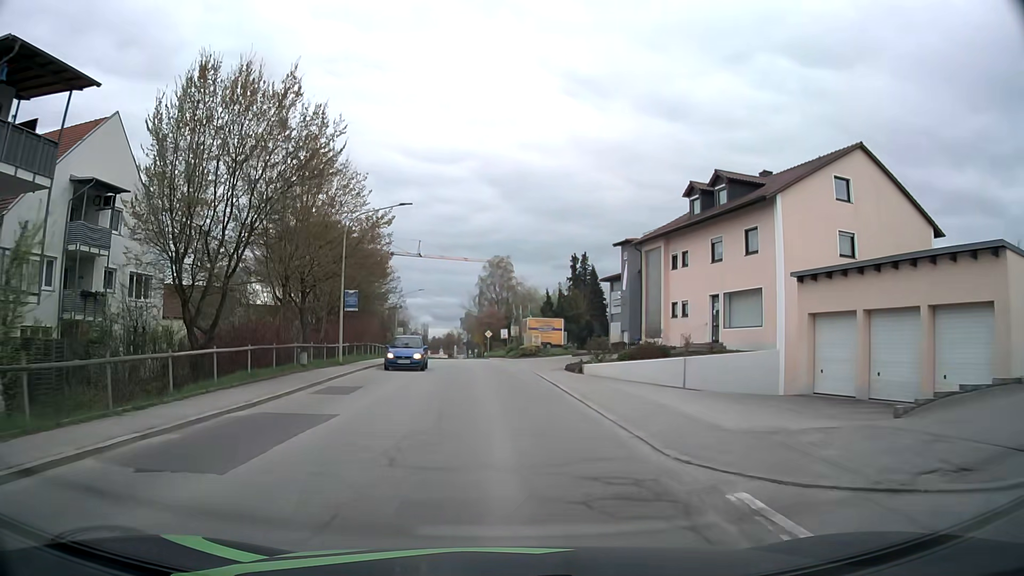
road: secondary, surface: asphalt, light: Day
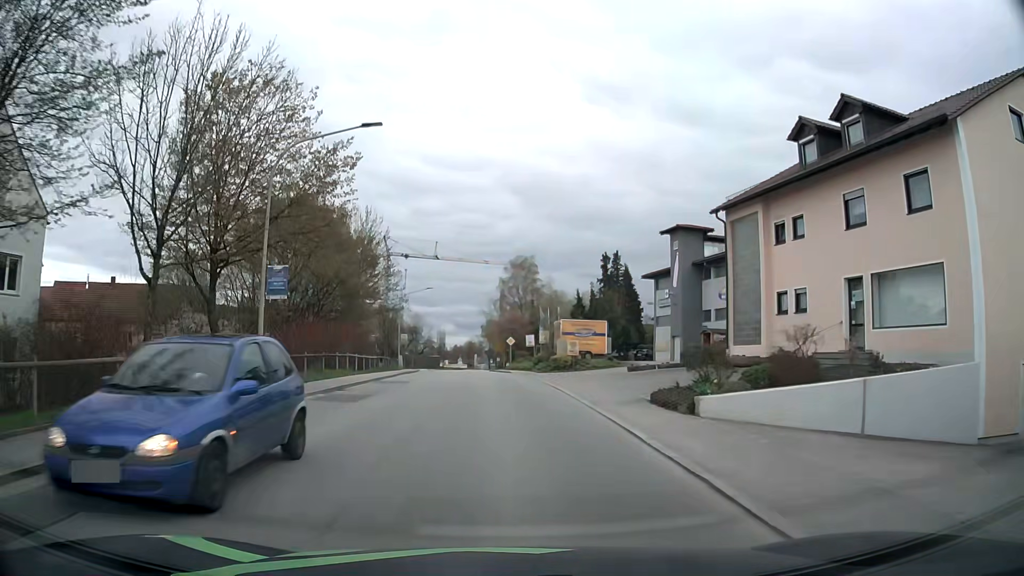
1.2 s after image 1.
(-0.2, +12.7) m; -2°
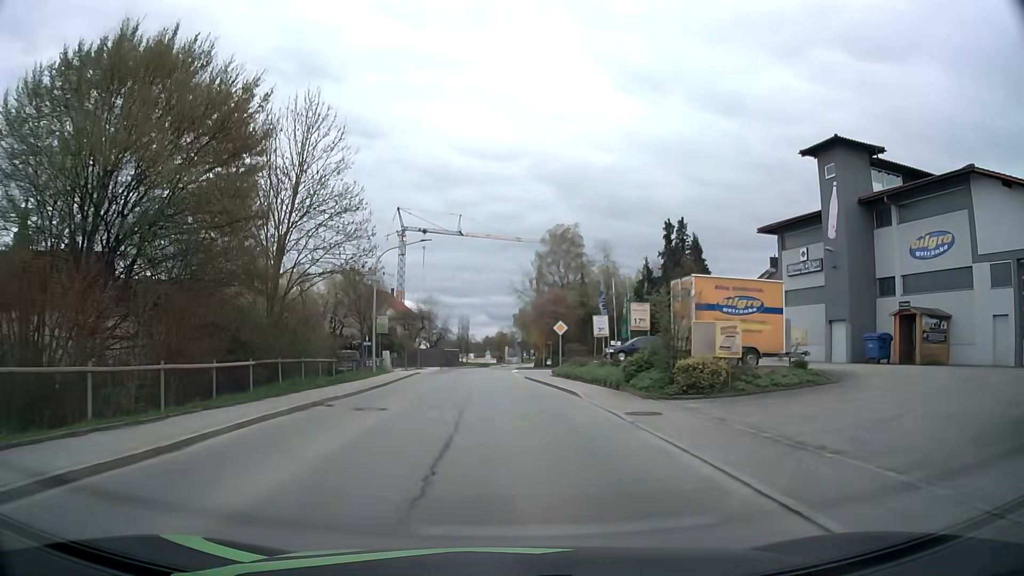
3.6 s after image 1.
(-0.7, +24.5) m; -2°
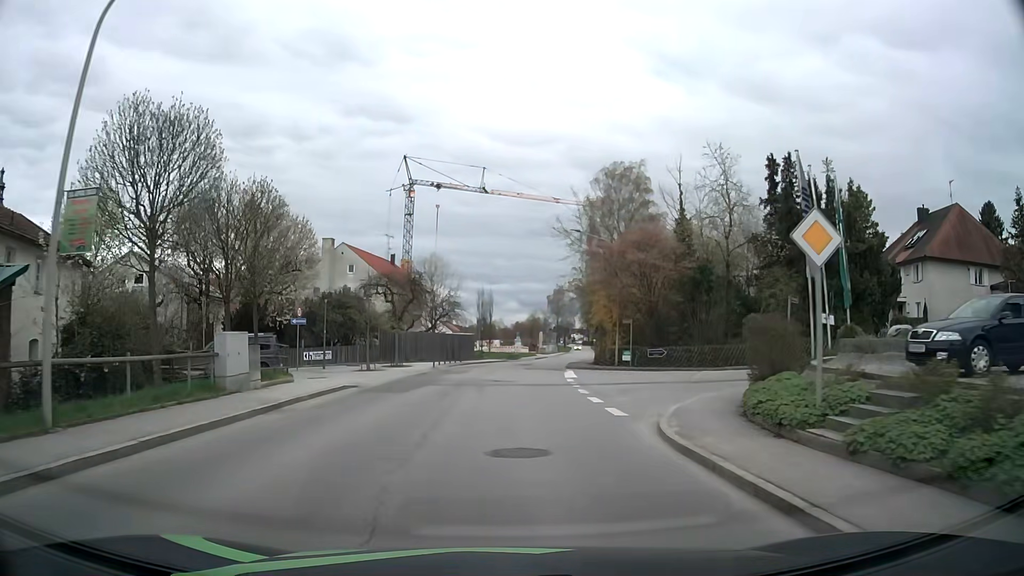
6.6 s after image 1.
(-0.9, +28.8) m; -3°
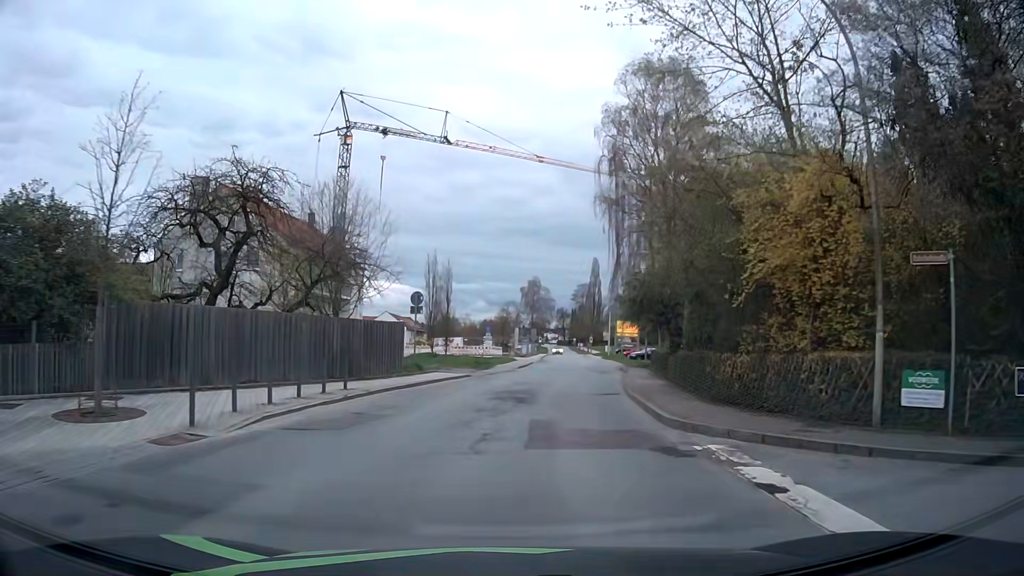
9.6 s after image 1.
(+0.2, +28.3) m; +3°
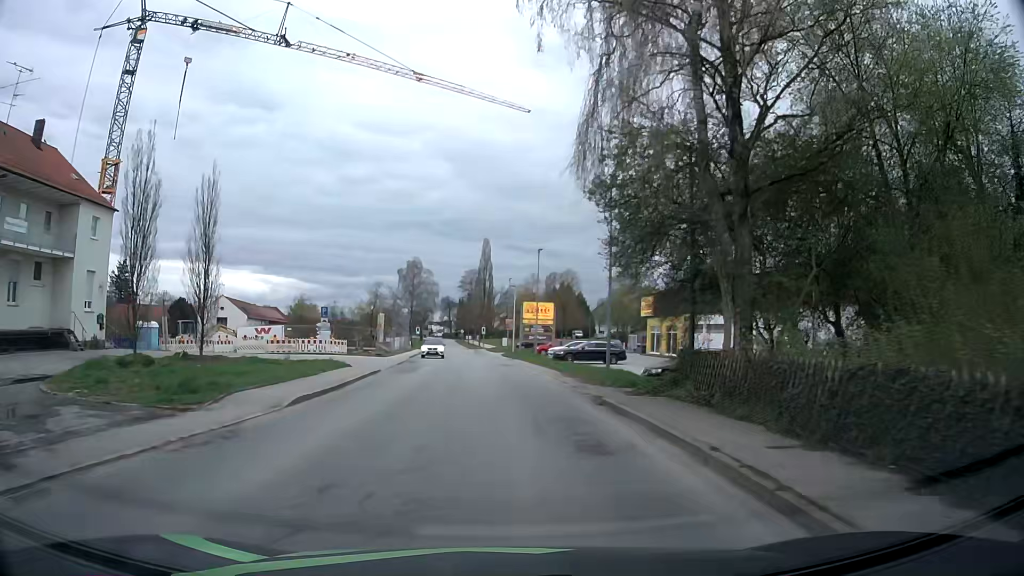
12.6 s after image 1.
(+2.5, +28.9) m; +10°
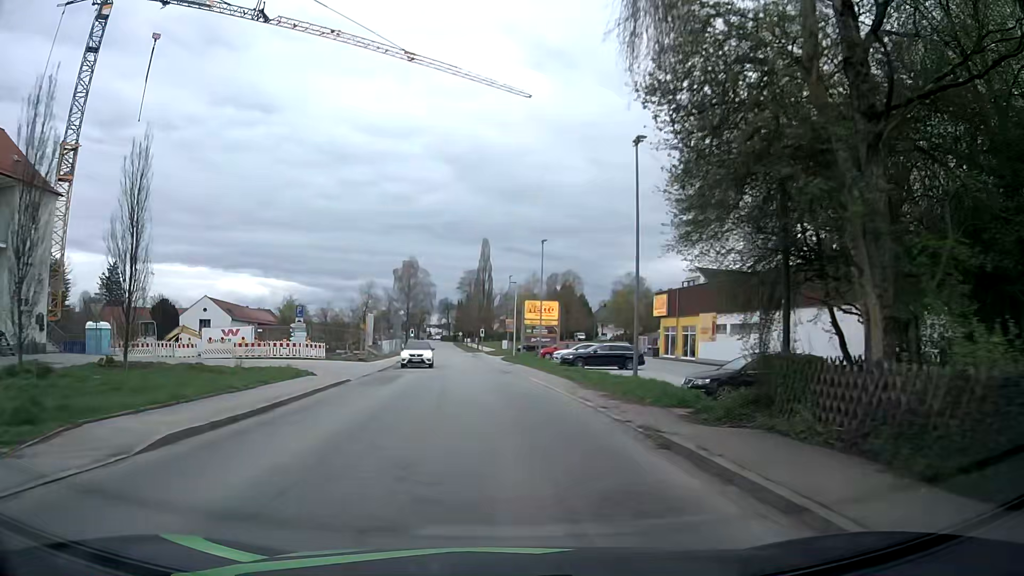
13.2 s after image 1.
(0.0, +5.9) m; 0°
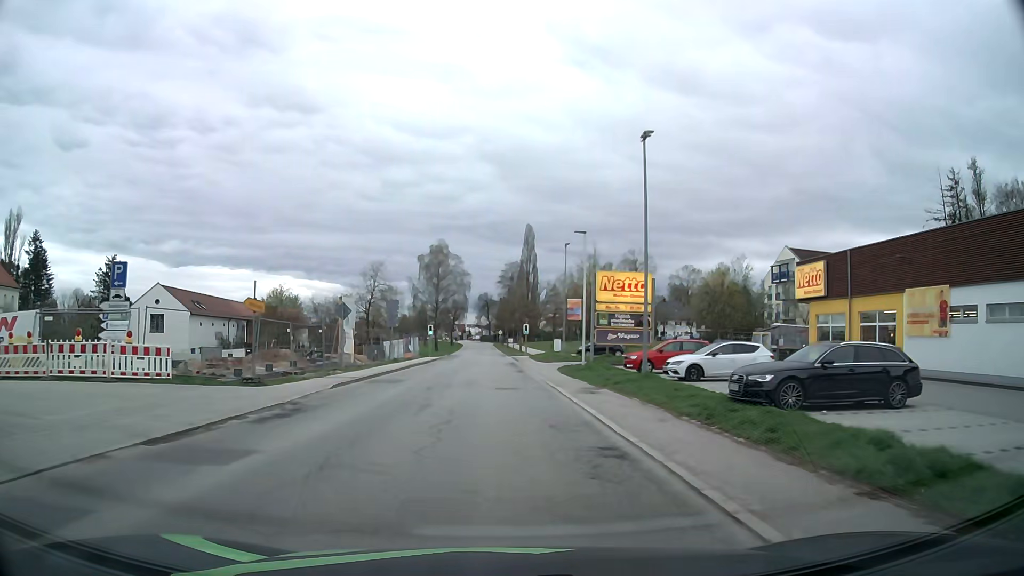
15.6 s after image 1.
(-0.9, +24.6) m; -4°
(0, +10) (0, +20) (-1, +30) (-1, +40) (-1, +50) (-1, +60) (-2, +70) (-2, +80) (-2, +90) (-3, +100) m
